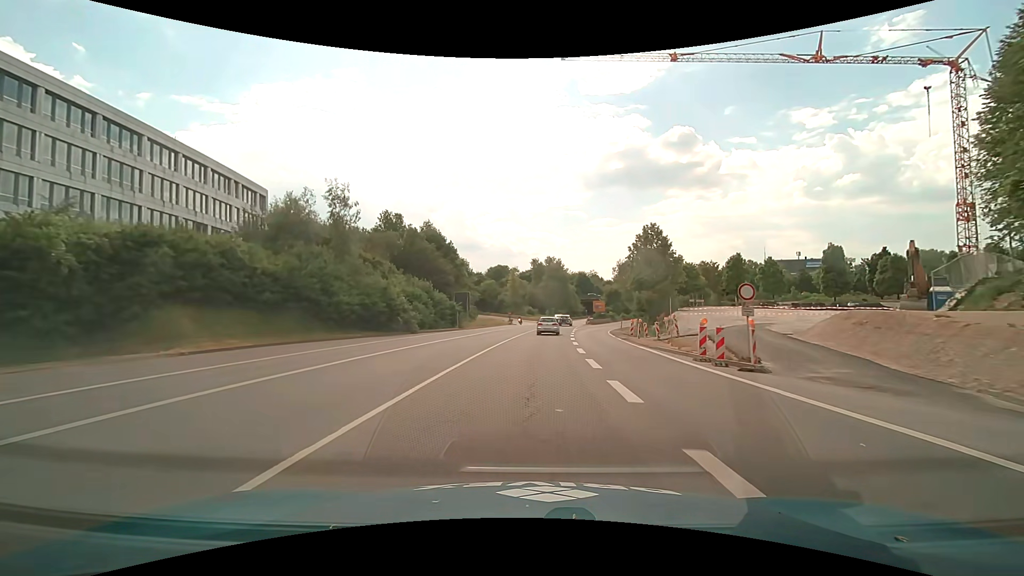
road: trunk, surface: asphalt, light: Day
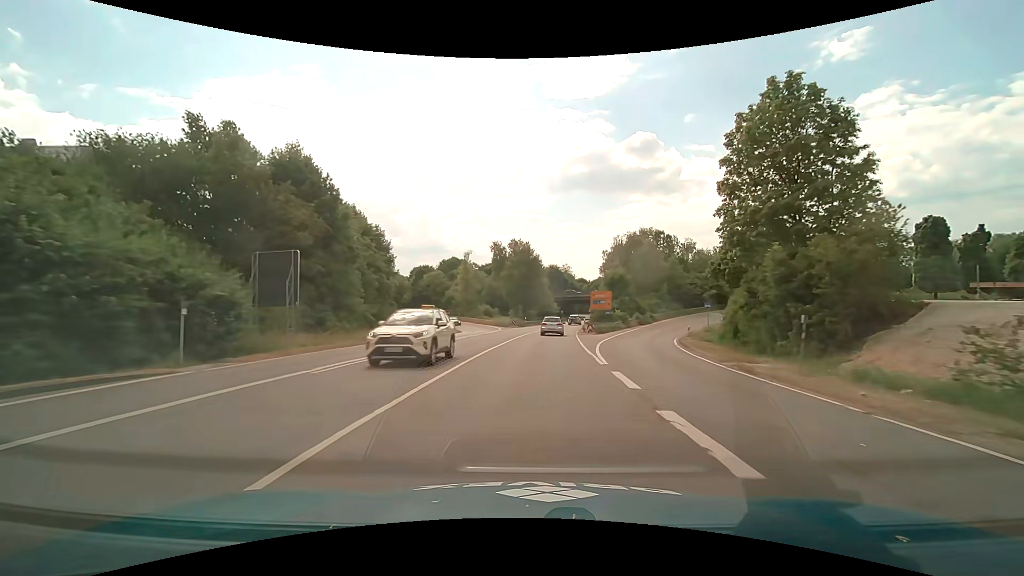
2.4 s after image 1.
(+1.5, +39.9) m; +4°
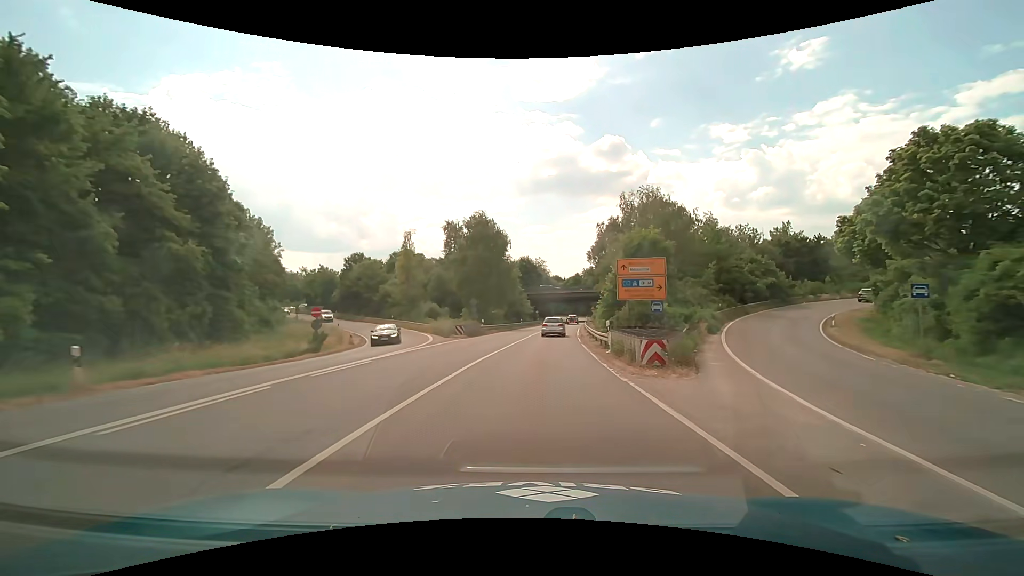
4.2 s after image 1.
(+0.9, +29.5) m; +4°
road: trunk_link
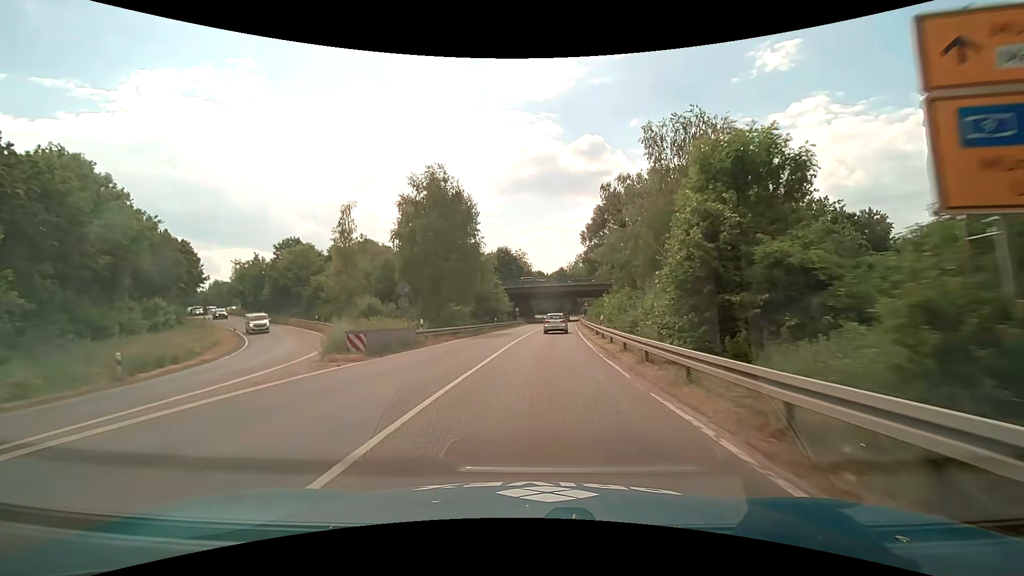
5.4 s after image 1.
(+0.3, +19.2) m; +2°
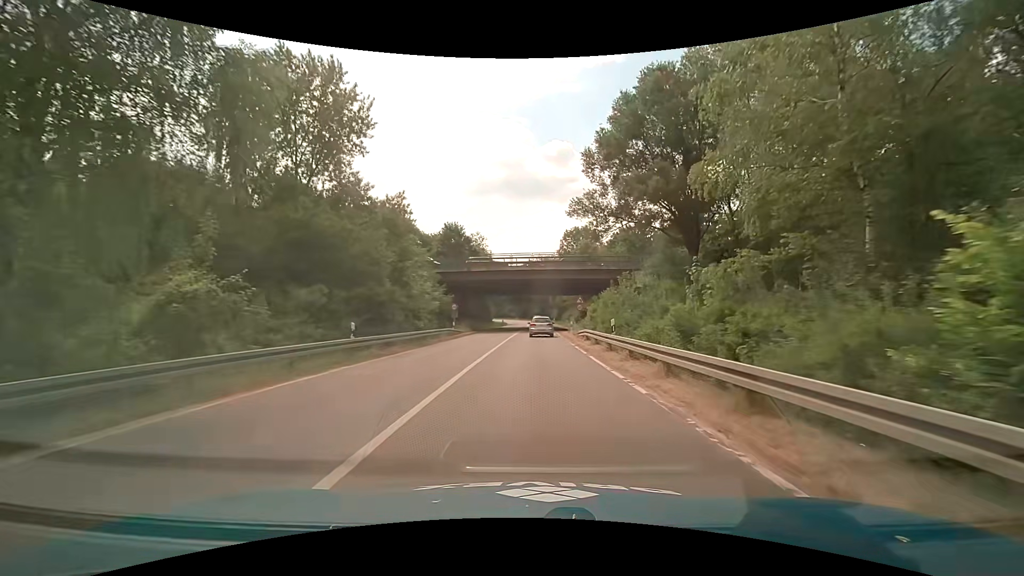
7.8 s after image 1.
(+1.4, +35.0) m; +4°
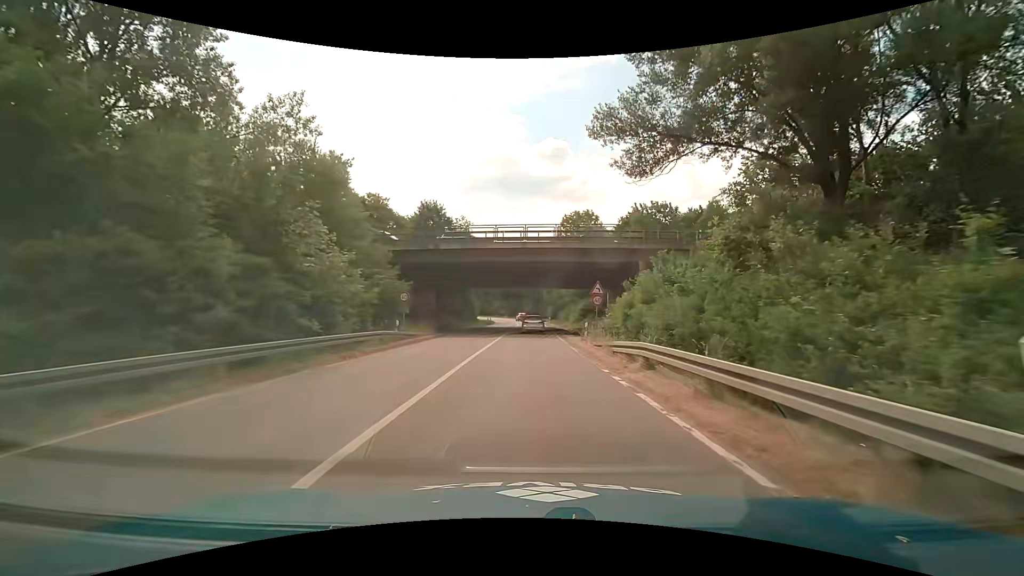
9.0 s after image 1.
(+0.1, +14.8) m; +1°
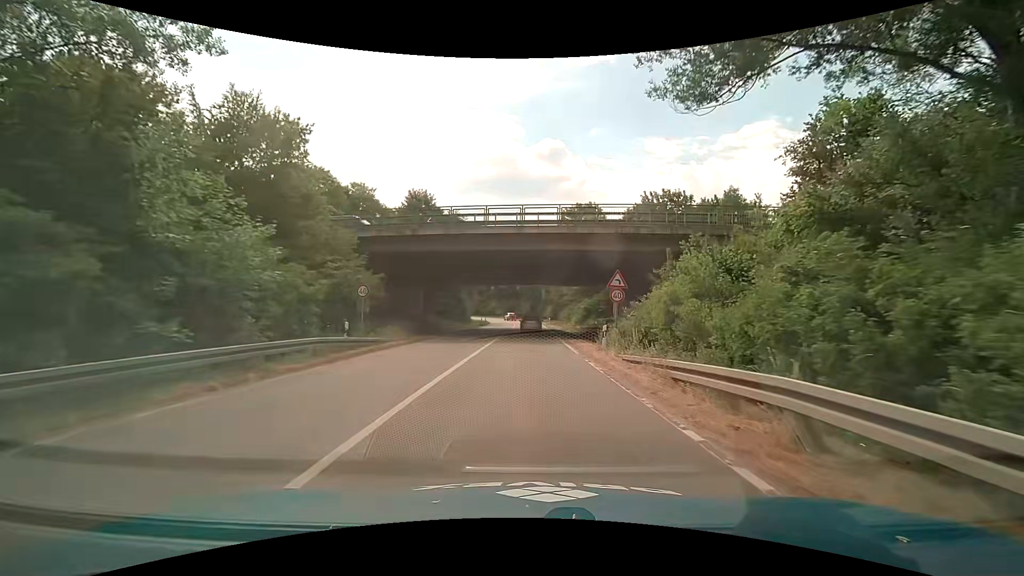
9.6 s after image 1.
(0.0, +6.6) m; 0°
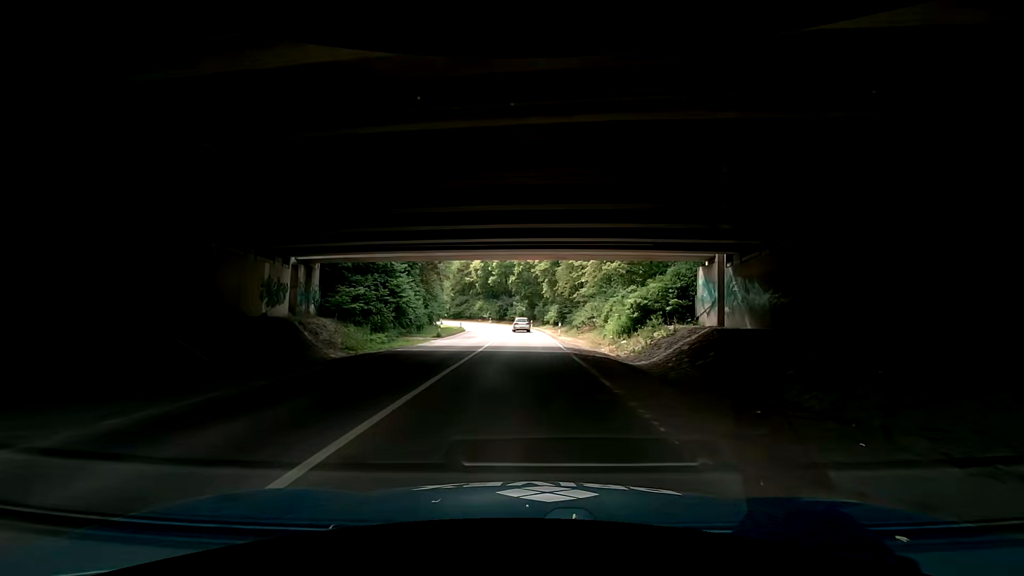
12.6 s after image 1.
(+0.2, +30.0) m; 0°
(0, +10) (+1, +20) (0, +30) (0, +40) (0, +50) (0, +60) (-1, +70) (-3, +80) (-7, +89) (-11, +98) m
